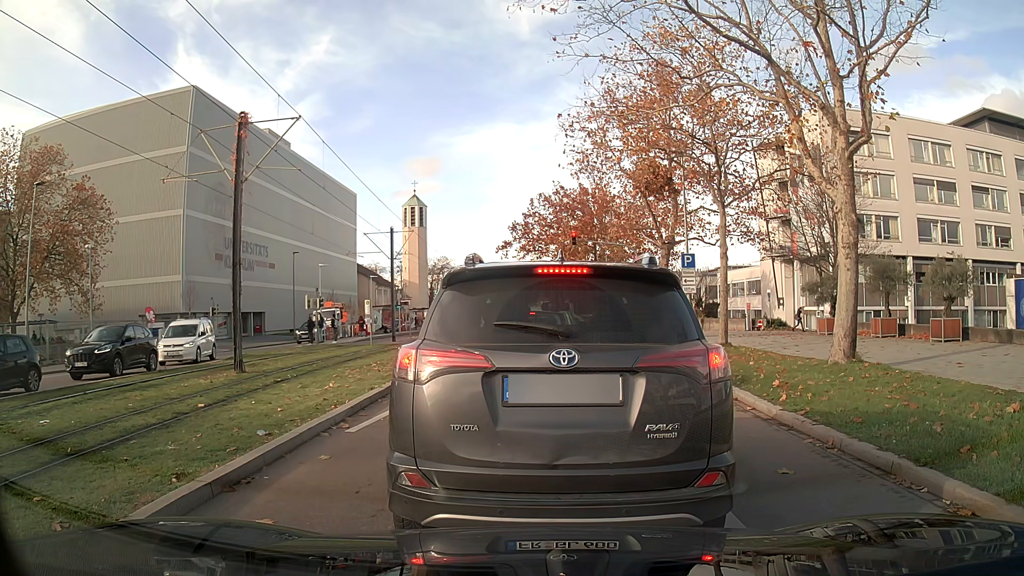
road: secondary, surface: asphalt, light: Day
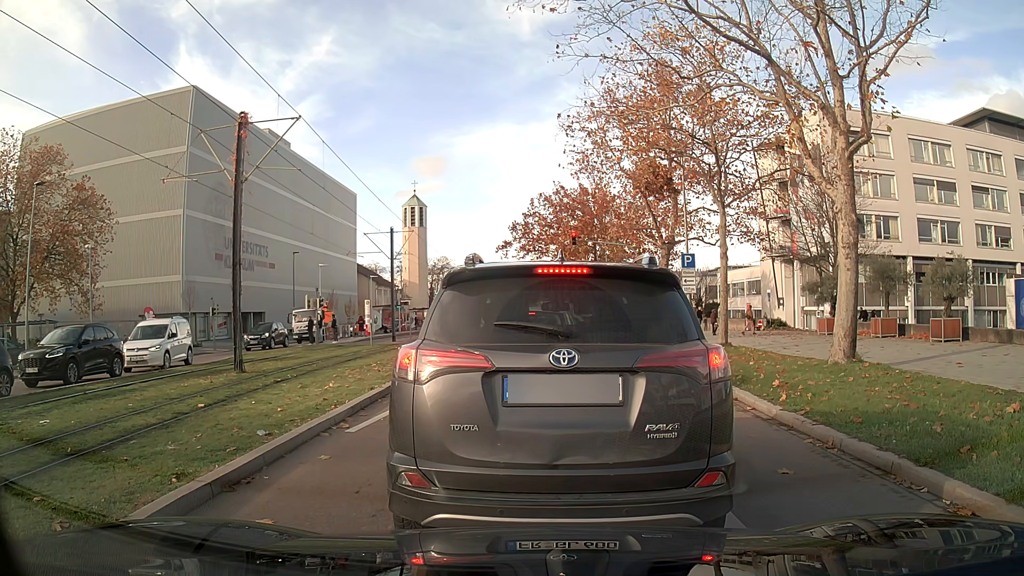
(0.0, 0.0) m; 0°
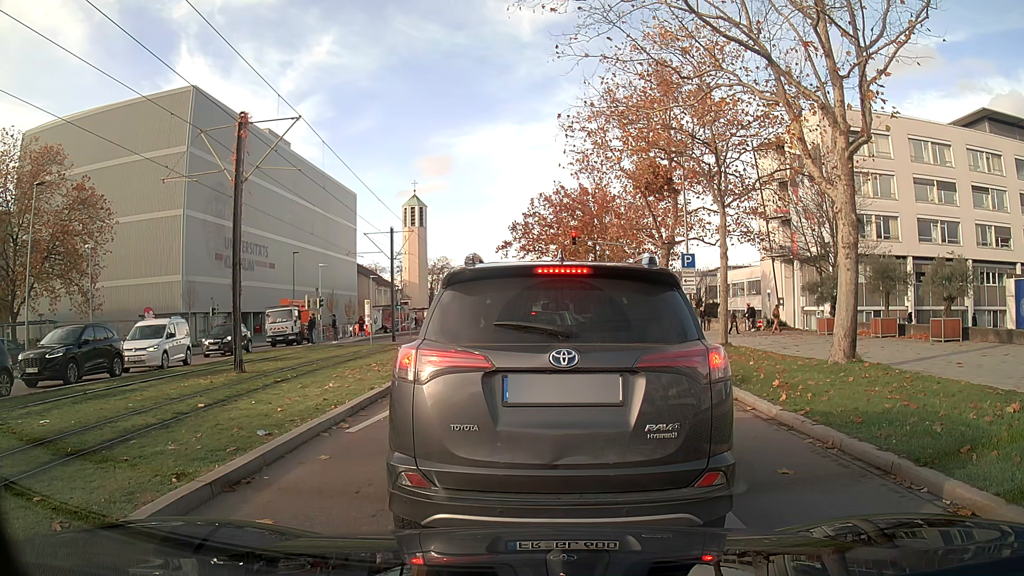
(0.0, 0.0) m; 0°
(0, +10) (+1, +20) (+2, +30) (+3, +40) (+3, +50) (+3, +60) (+3, +70) (+3, +80) (+4, +90) (+4, +100) m
